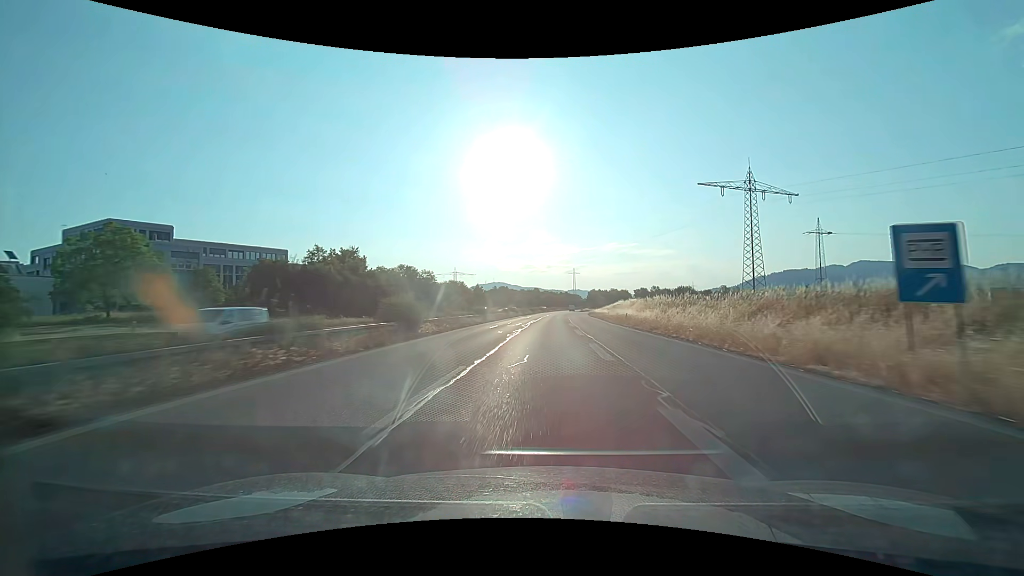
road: trunk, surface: asphalt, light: Day
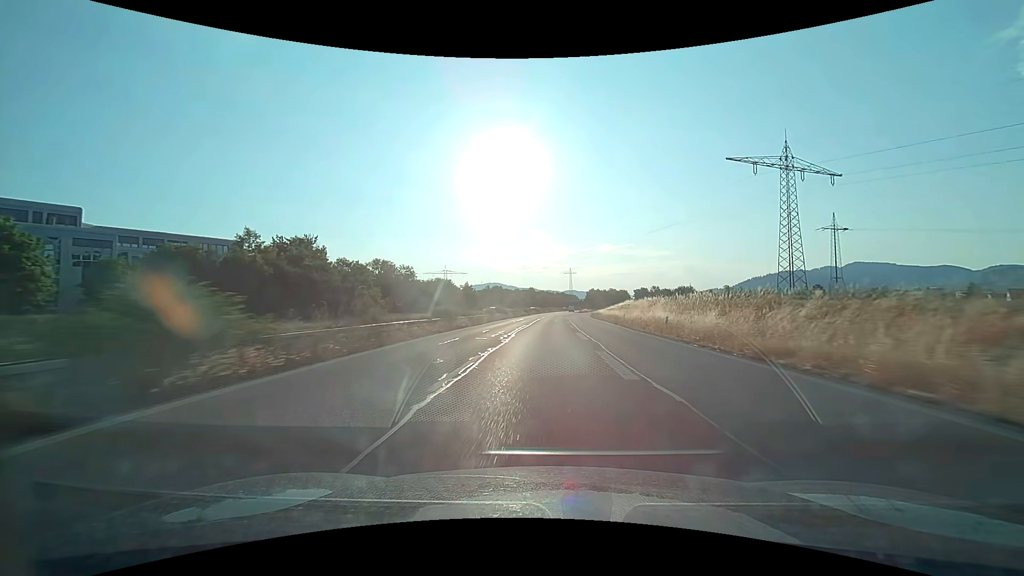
(0.0, +15.3) m; 0°
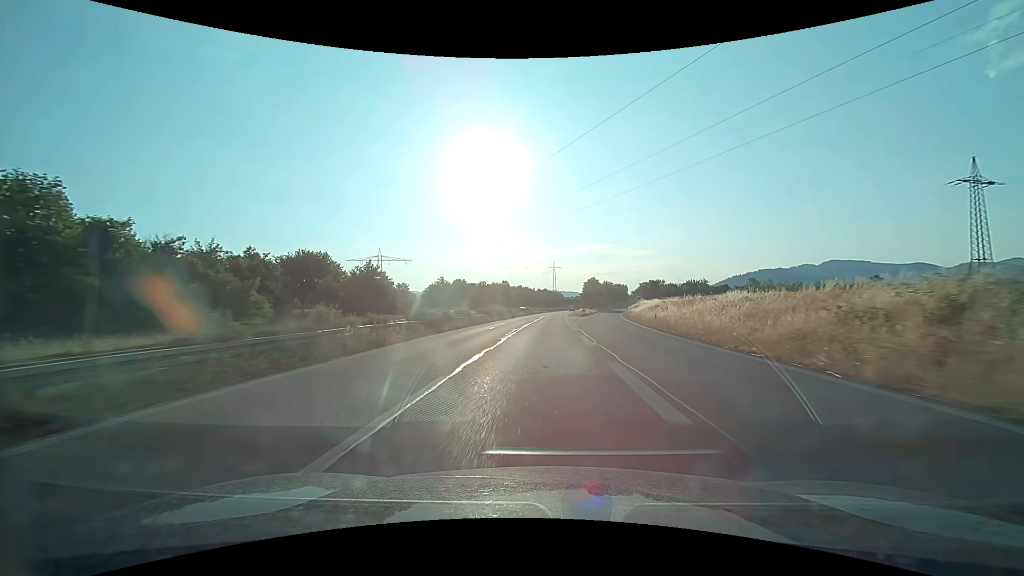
(+1.6, +76.6) m; +2°
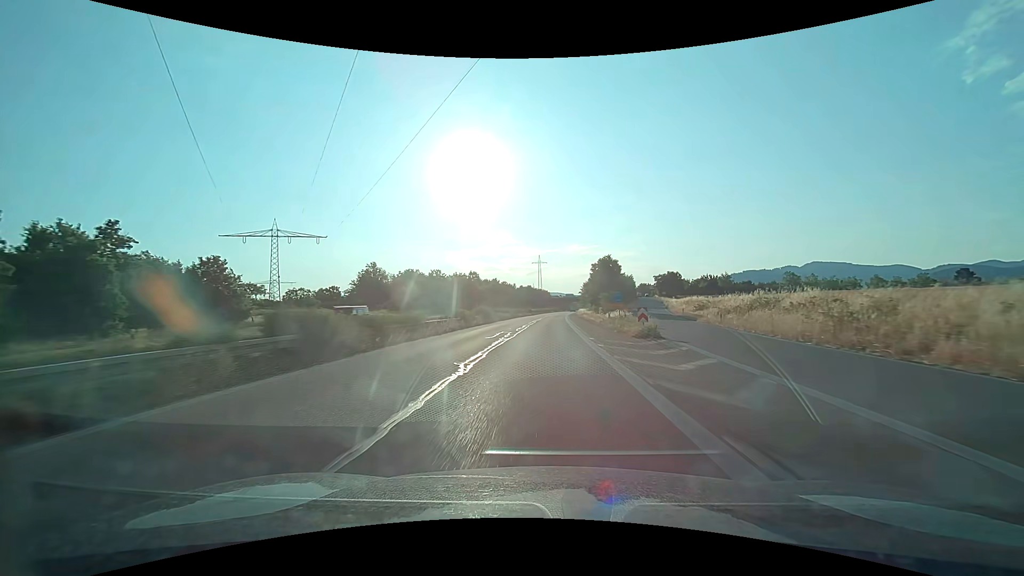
(+0.9, +61.2) m; +2°
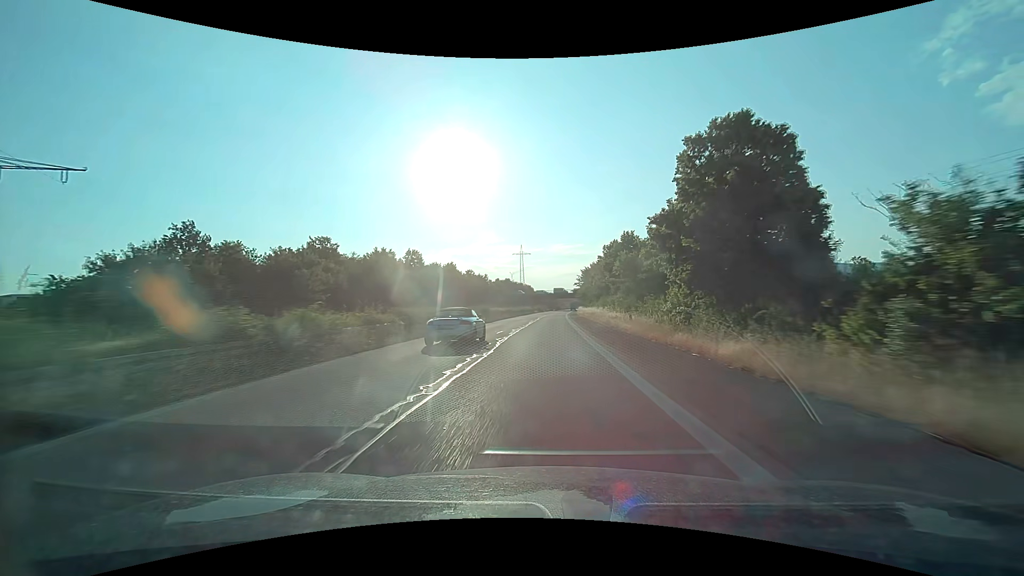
(+1.1, +61.2) m; +2°
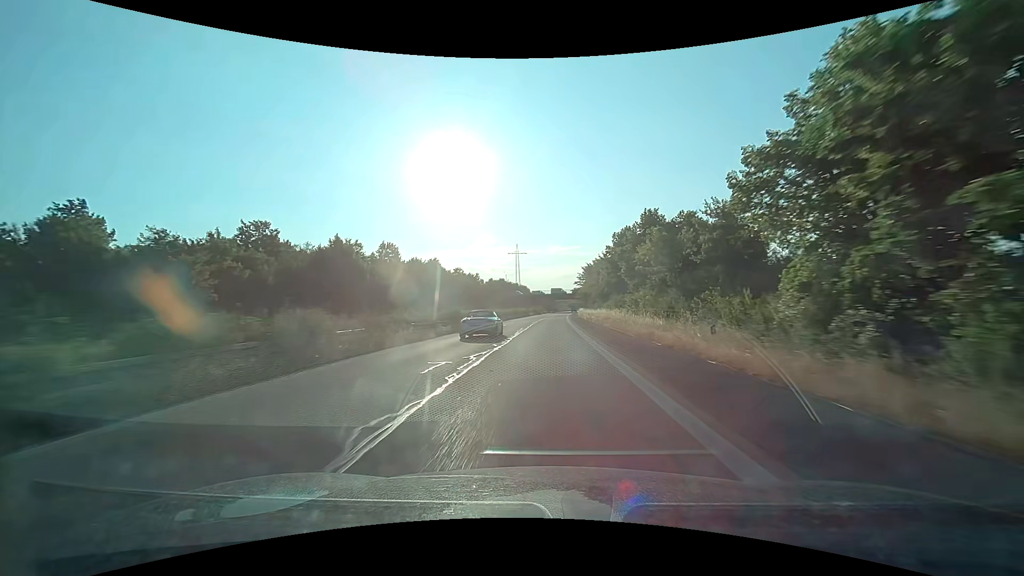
(0.0, +15.3) m; 0°
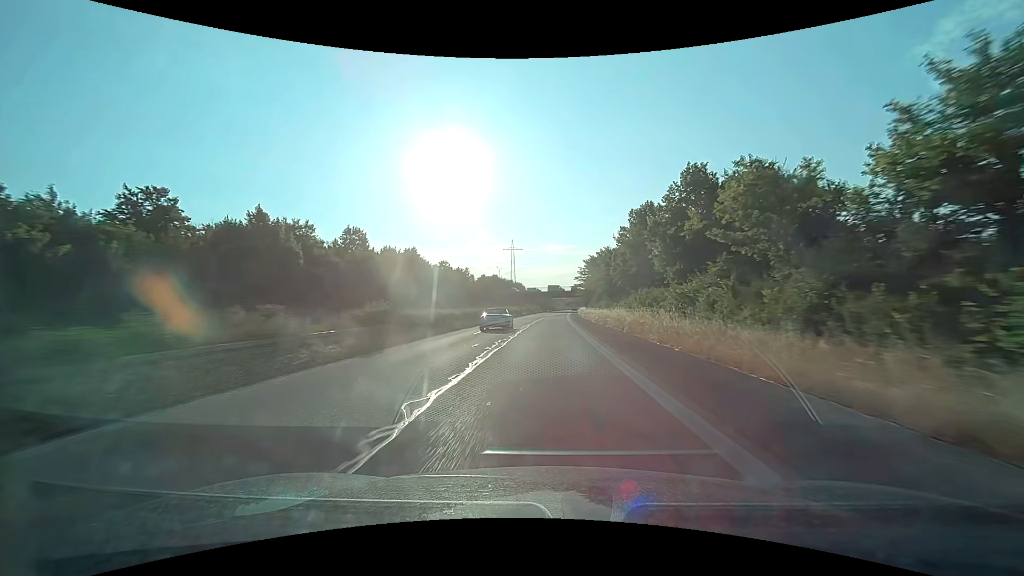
(+0.1, +15.3) m; +1°
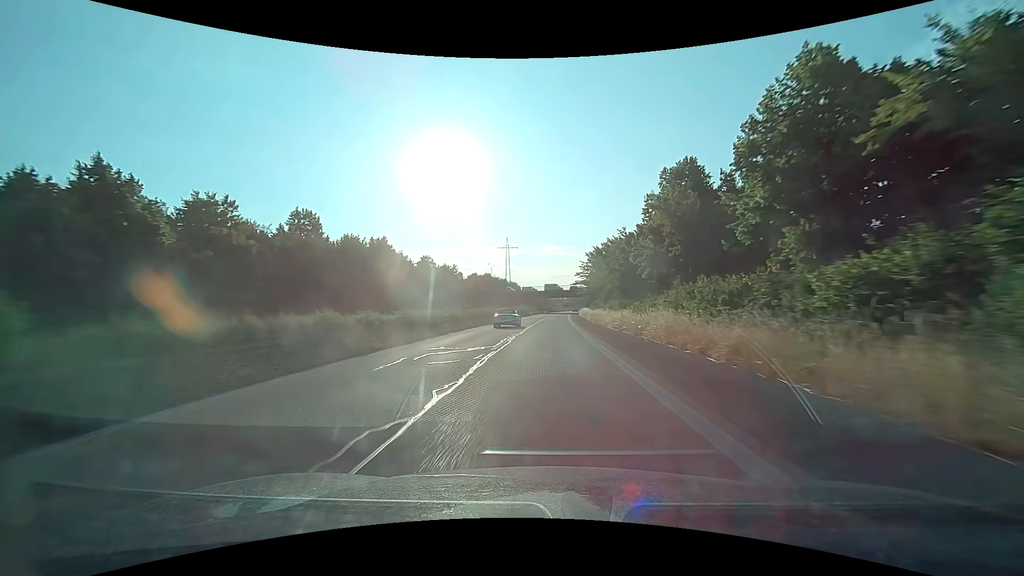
(0.0, +15.3) m; 0°
(0, +10) (0, +20) (0, +30) (0, +40) (+1, +50) (+1, +60) (+2, +70) (+2, +80) (+2, +90) (+3, +100) m
